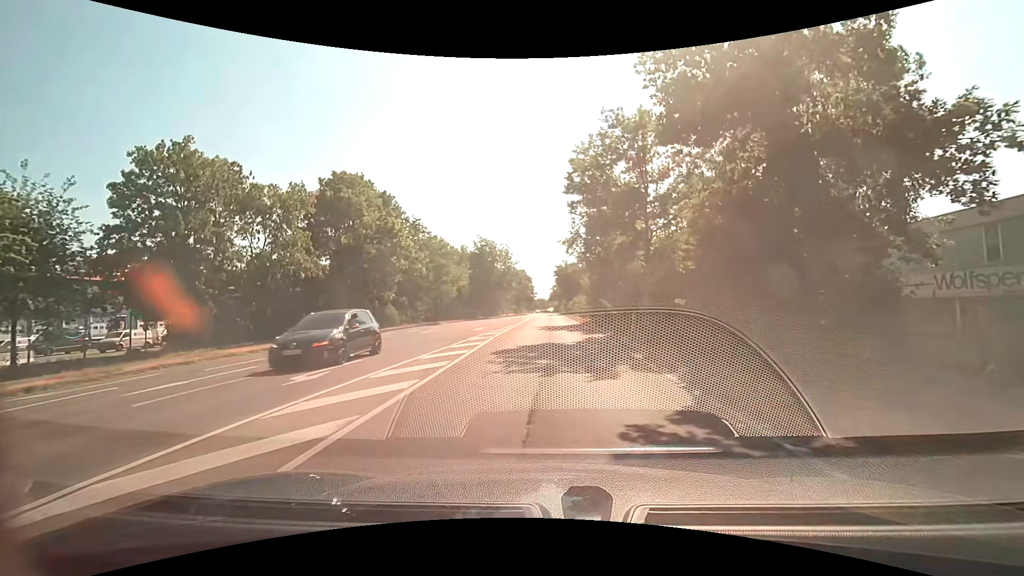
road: secondary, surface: asphalt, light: Day
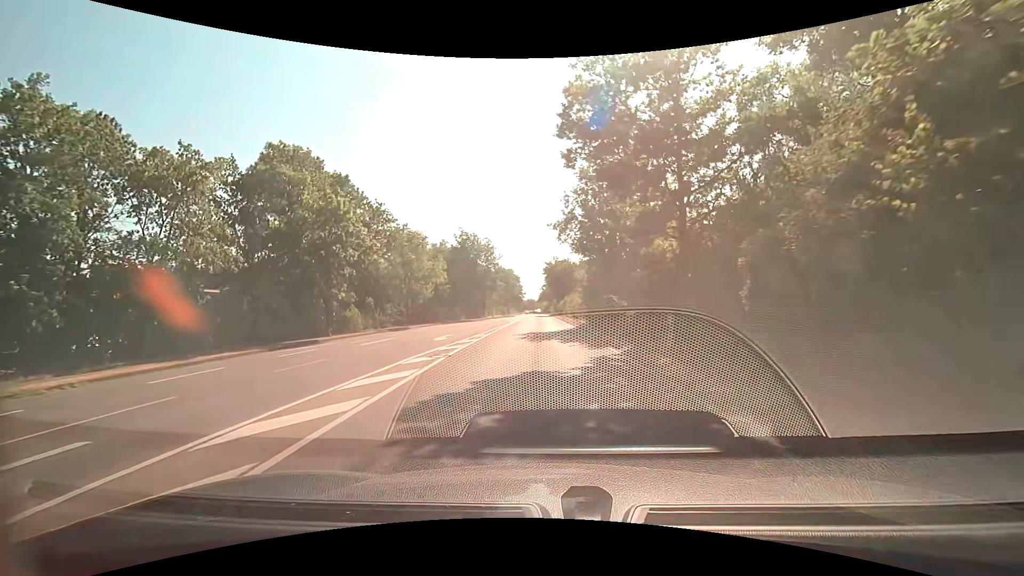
(+0.2, +8.1) m; +2°
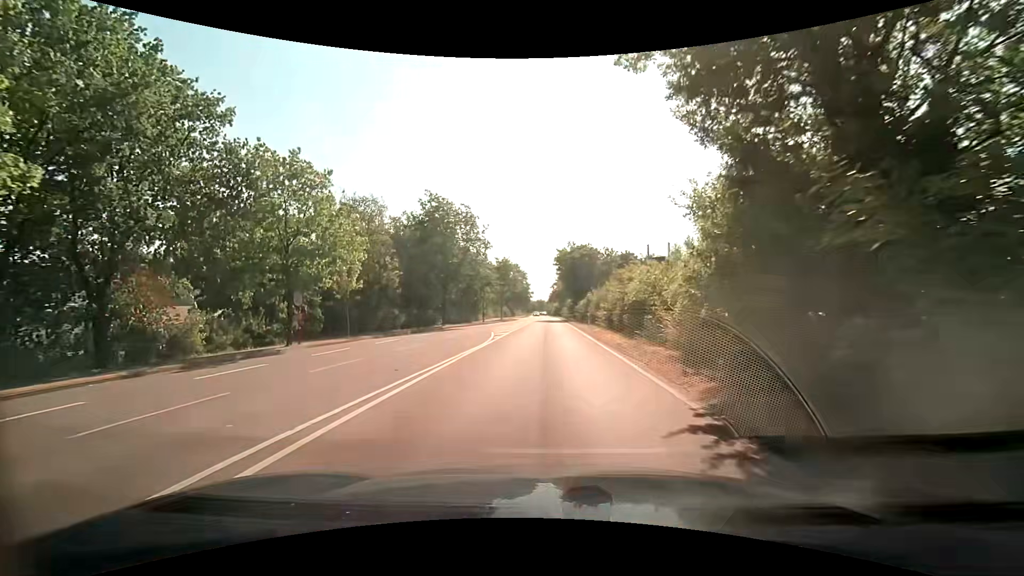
(-0.2, +24.3) m; -2°
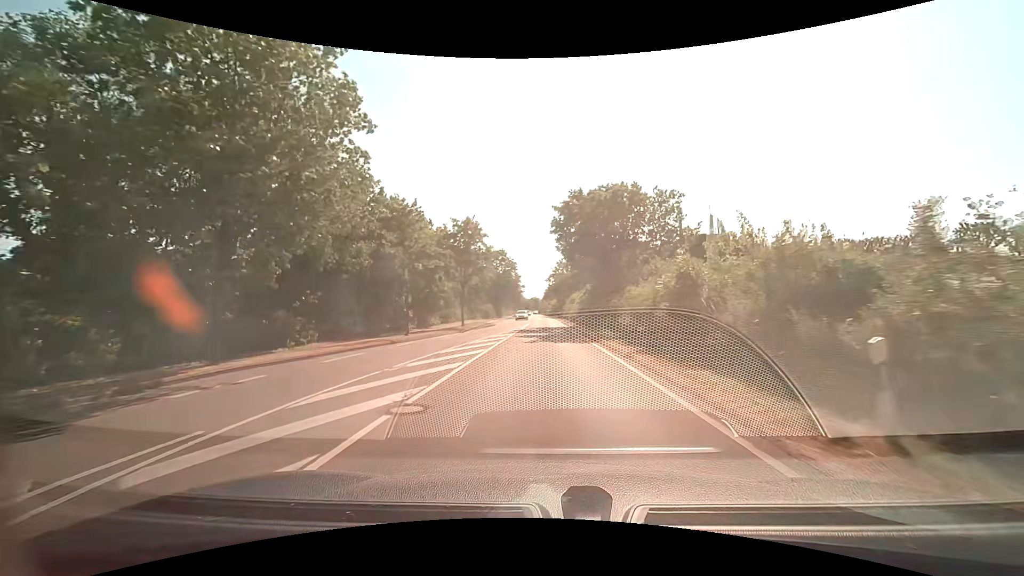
(+0.4, +33.2) m; +1°
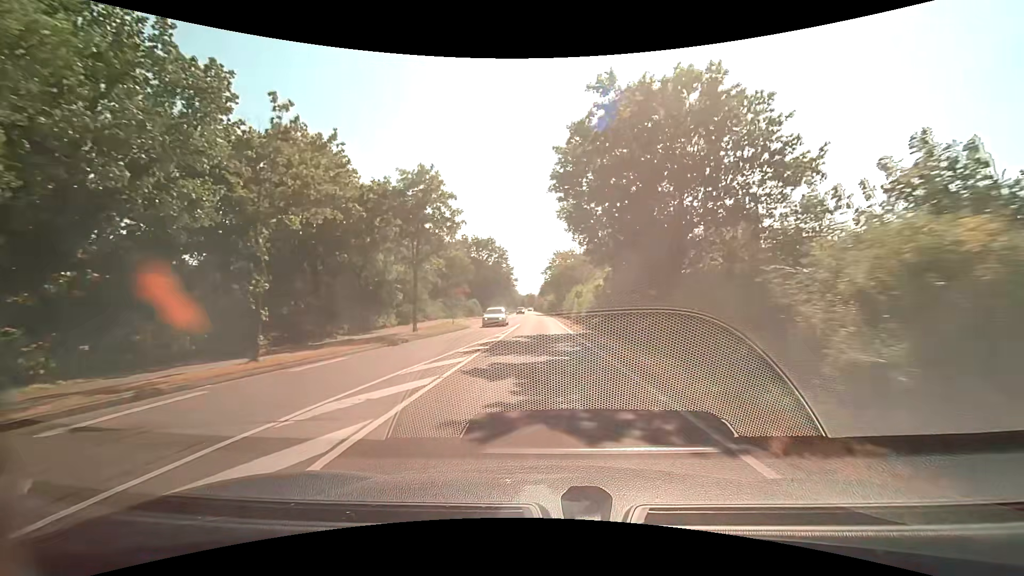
(0.0, +15.1) m; +1°
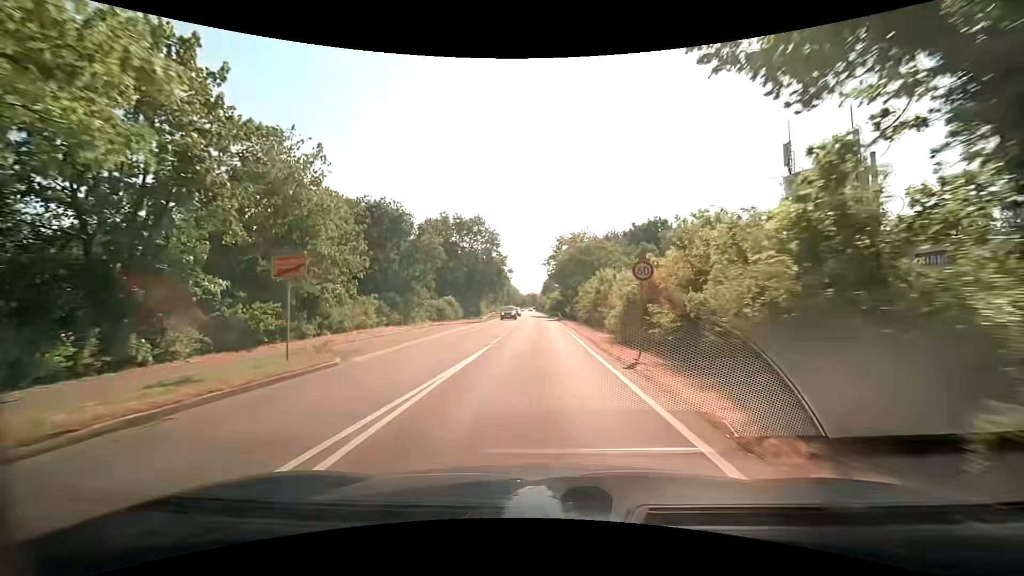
(0.0, +24.2) m; -1°
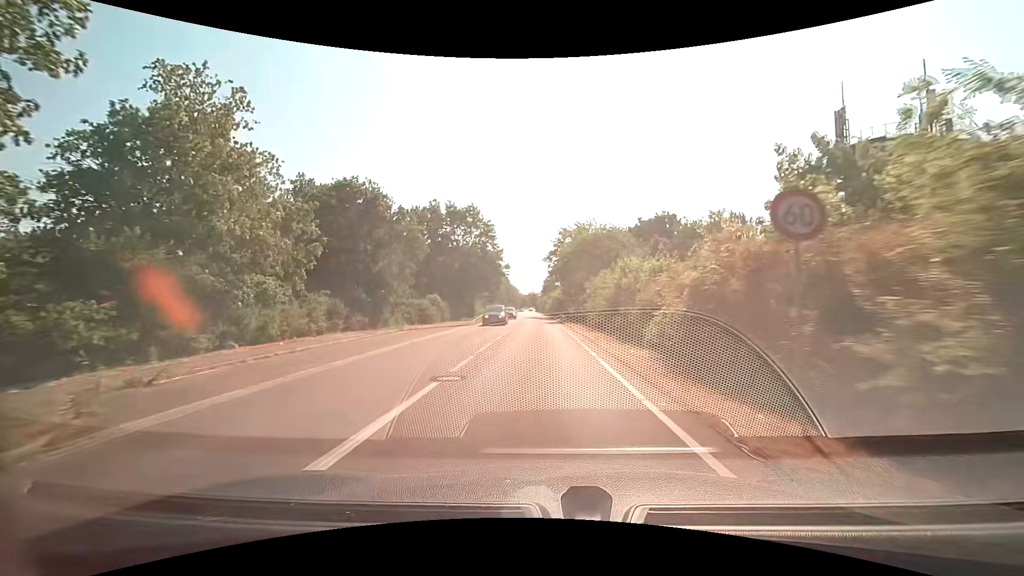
(0.0, +8.5) m; 0°
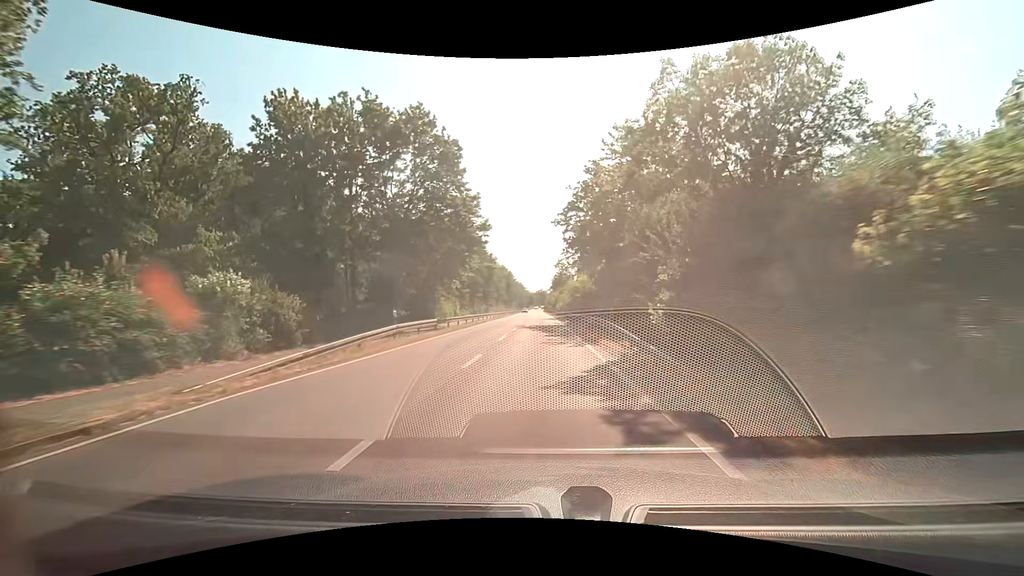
(-0.4, +35.6) m; -1°
(0, +10) (0, +20) (0, +30) (0, +40) (0, +50) (0, +60) (-1, +70) (-1, +80) (-1, +90) (-1, +100) m
